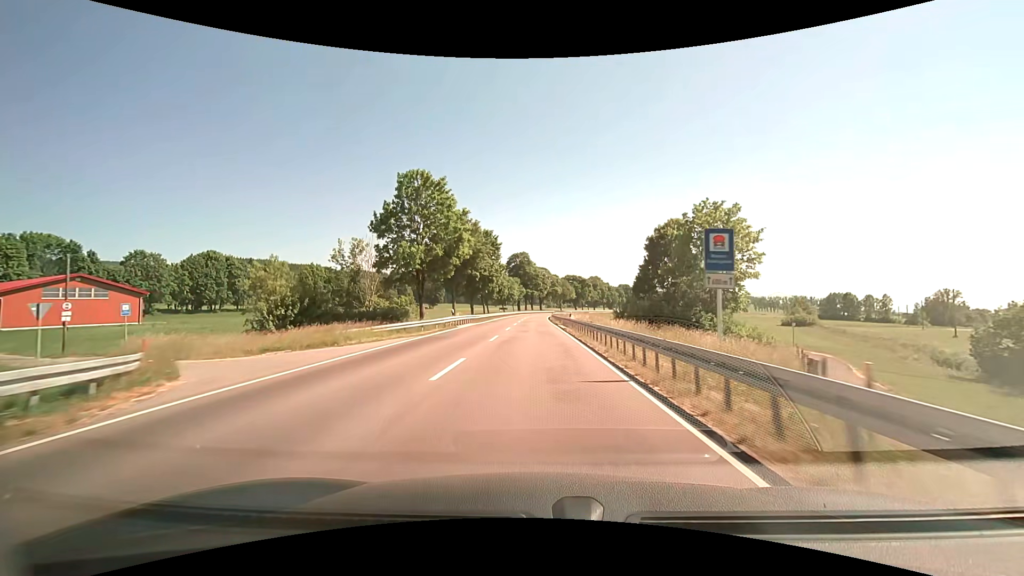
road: primary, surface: asphalt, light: Day
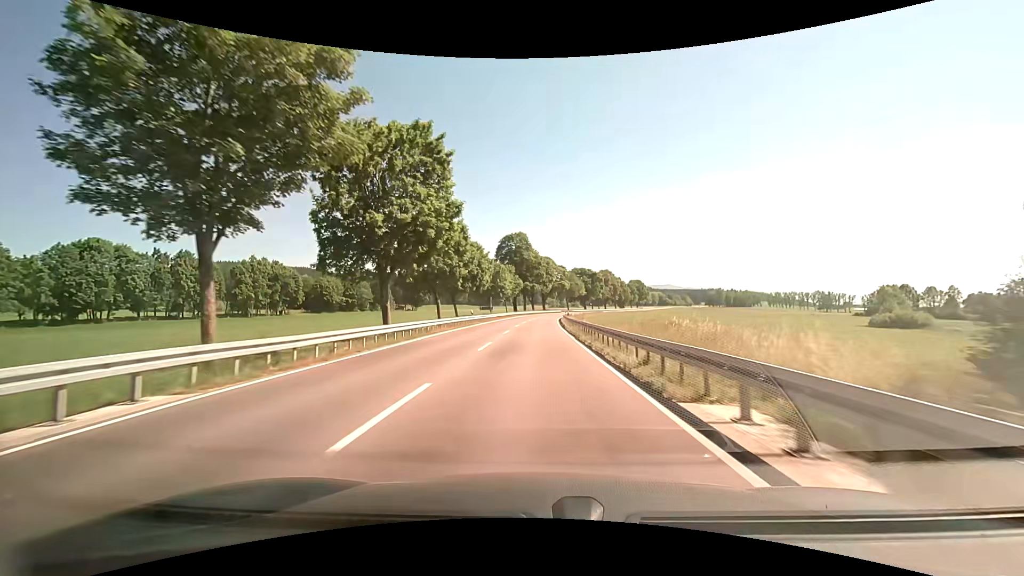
(-0.3, +40.7) m; 0°
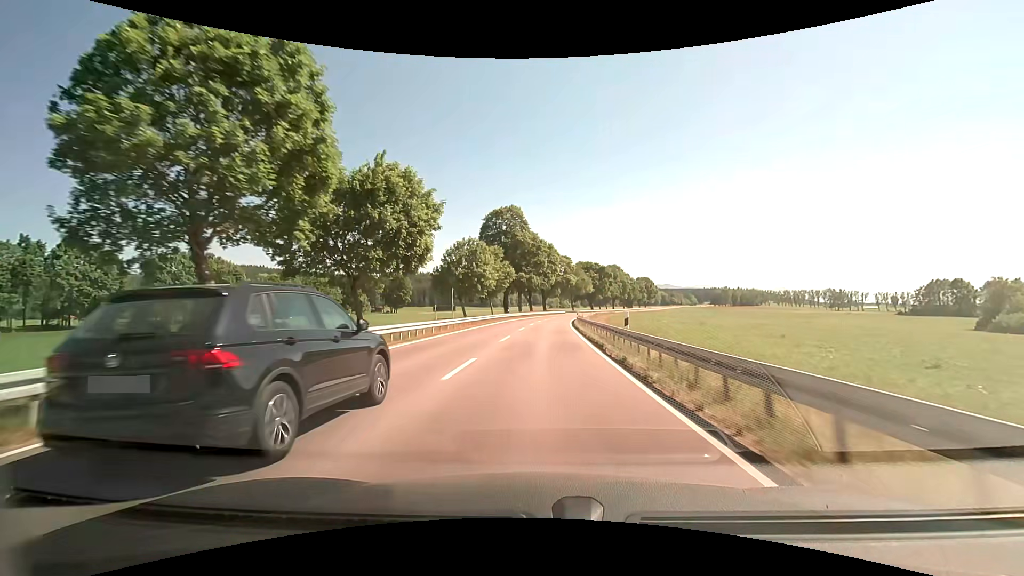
(-0.1, +31.3) m; +1°
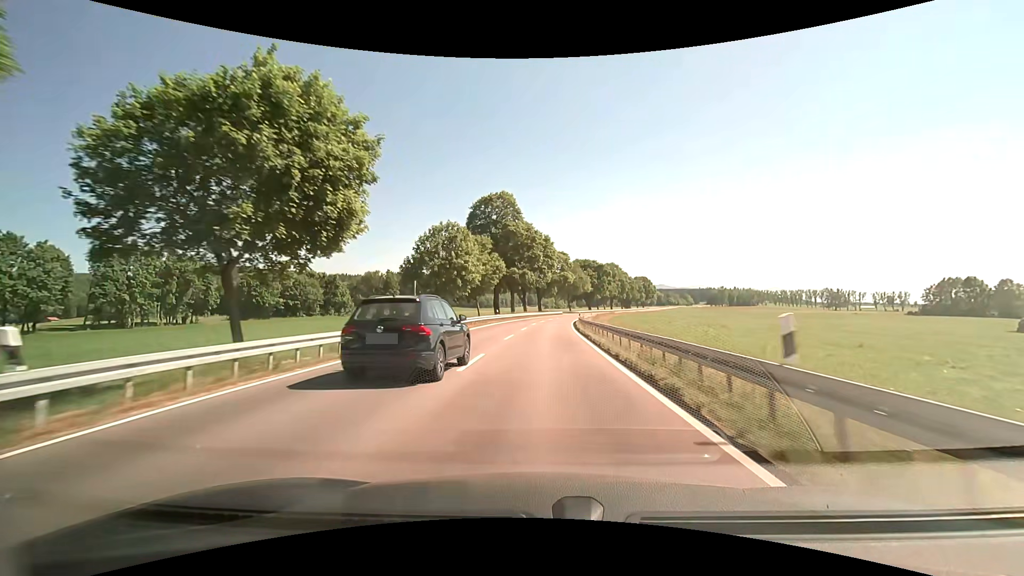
(0.0, +10.6) m; 0°
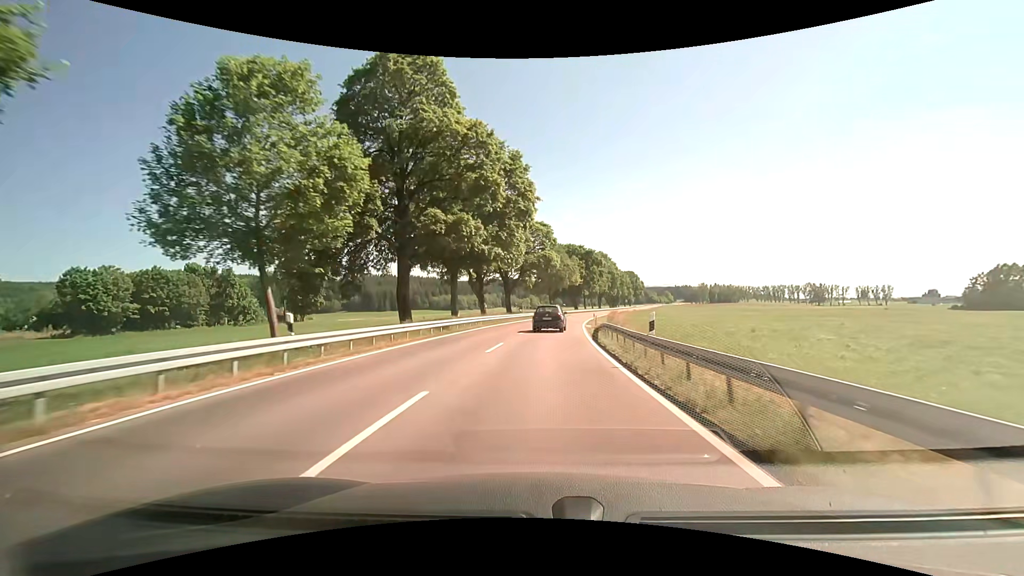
(+0.4, +43.2) m; +2°
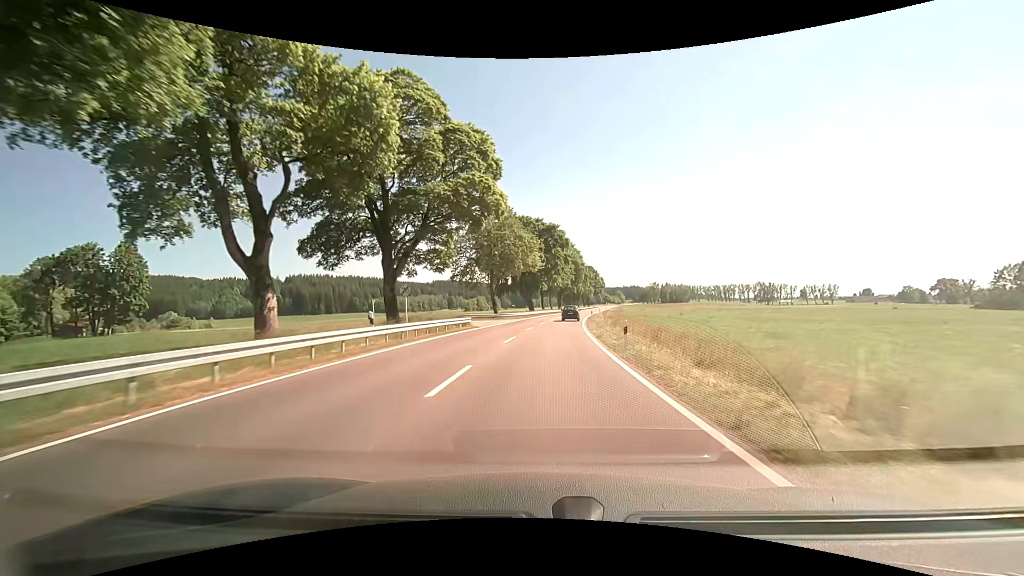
(+1.6, +44.3) m; +3°
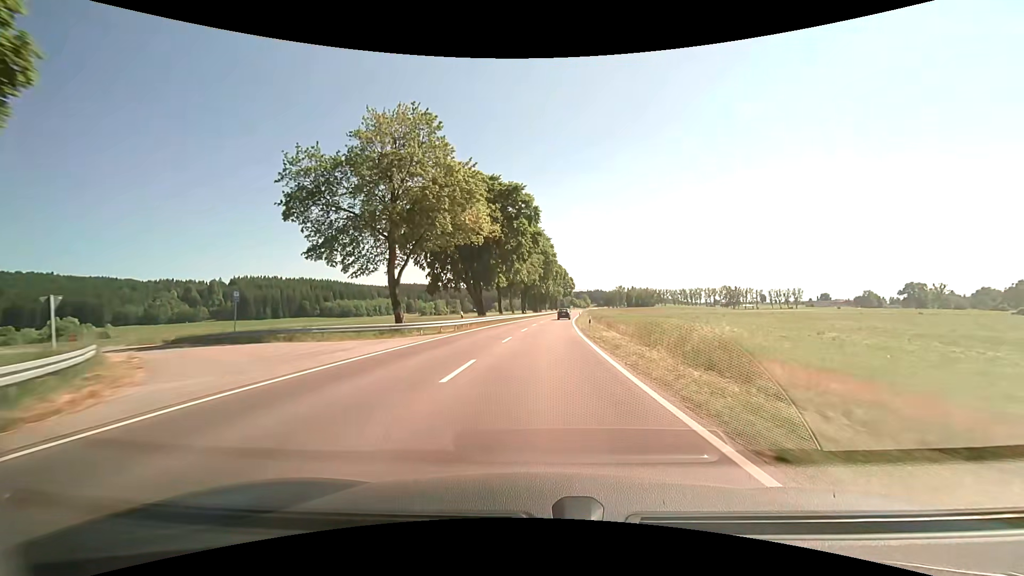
(+0.6, +34.2) m; +3°
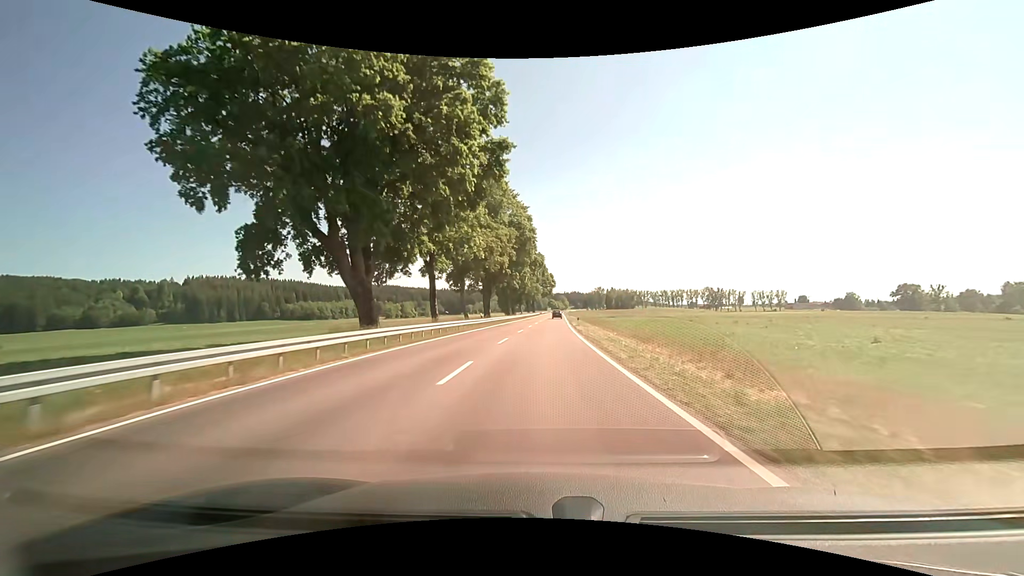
(+0.7, +36.6) m; +4°
(0, +10) (0, +20) (+1, +30) (+1, +40) (+2, +50) (+3, +60) (+4, +70) (+5, +80) (+6, +90) (+7, +100) m
